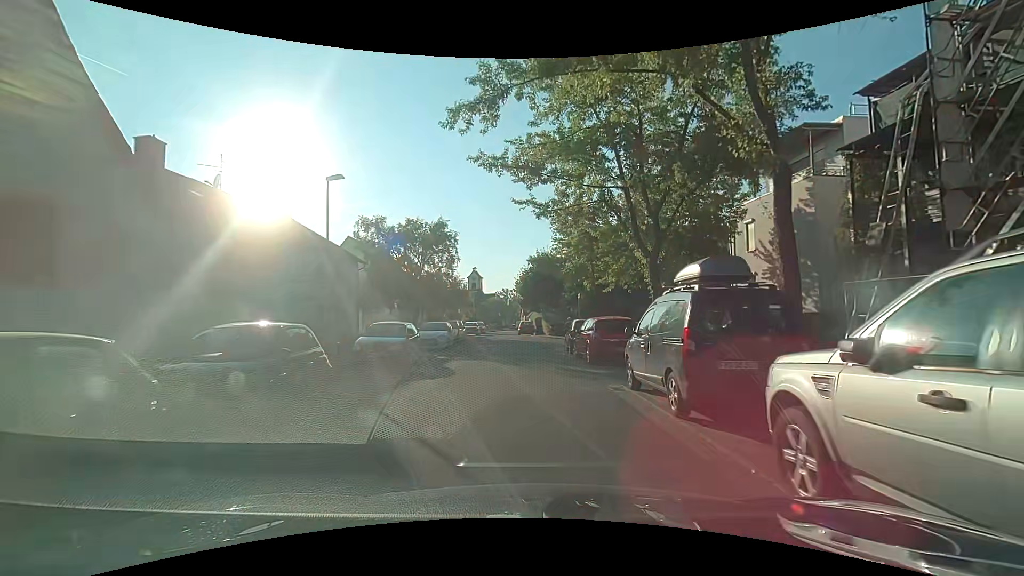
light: Day
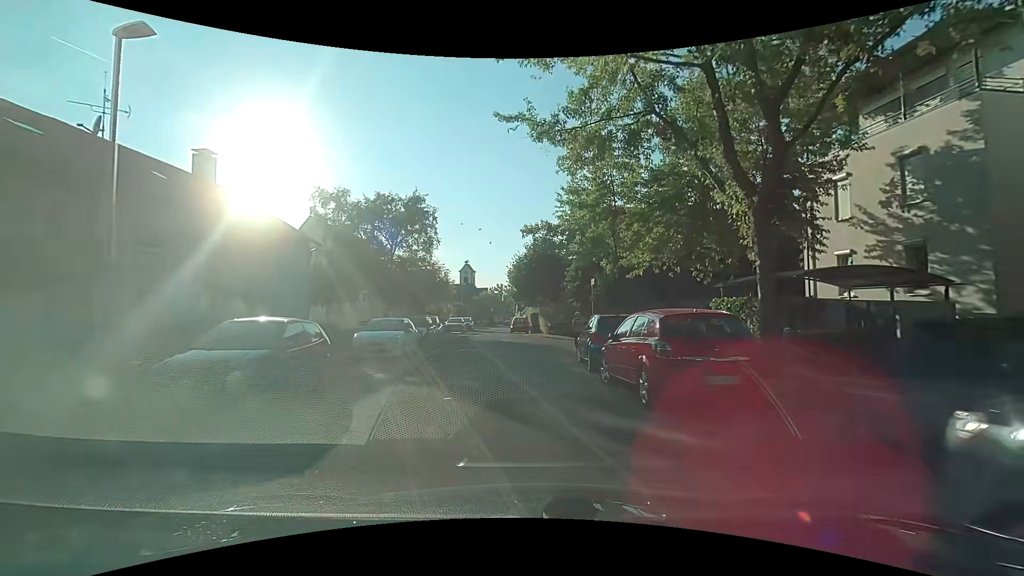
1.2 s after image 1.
(+0.2, +8.0) m; +2°
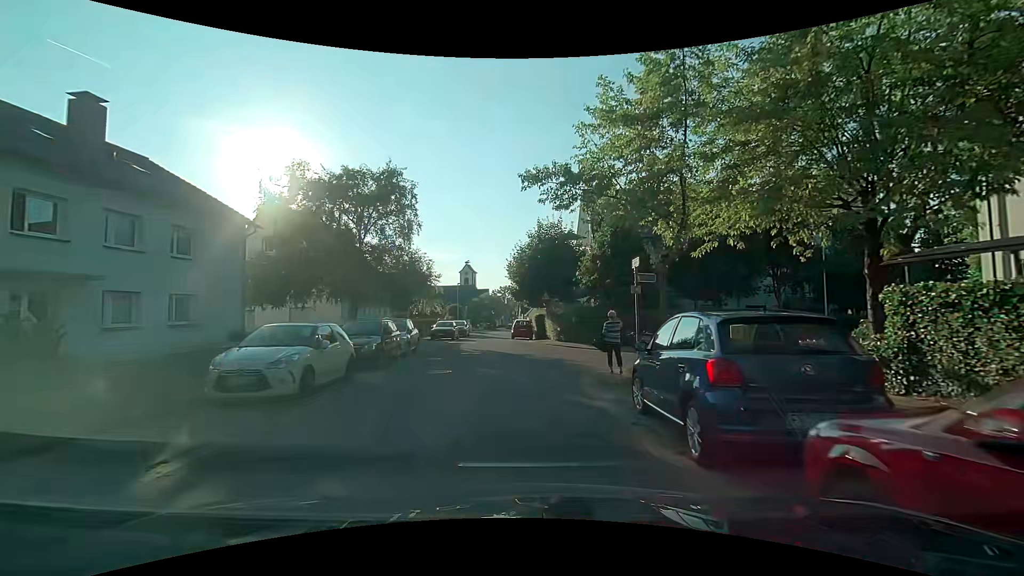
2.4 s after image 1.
(-0.1, +7.6) m; 0°
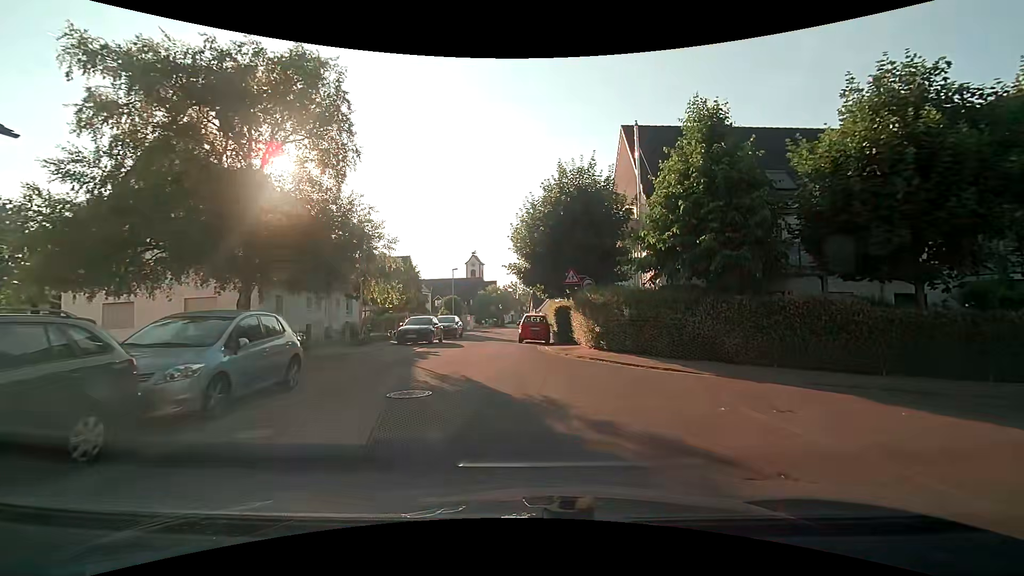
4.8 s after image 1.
(-0.3, +12.6) m; -3°
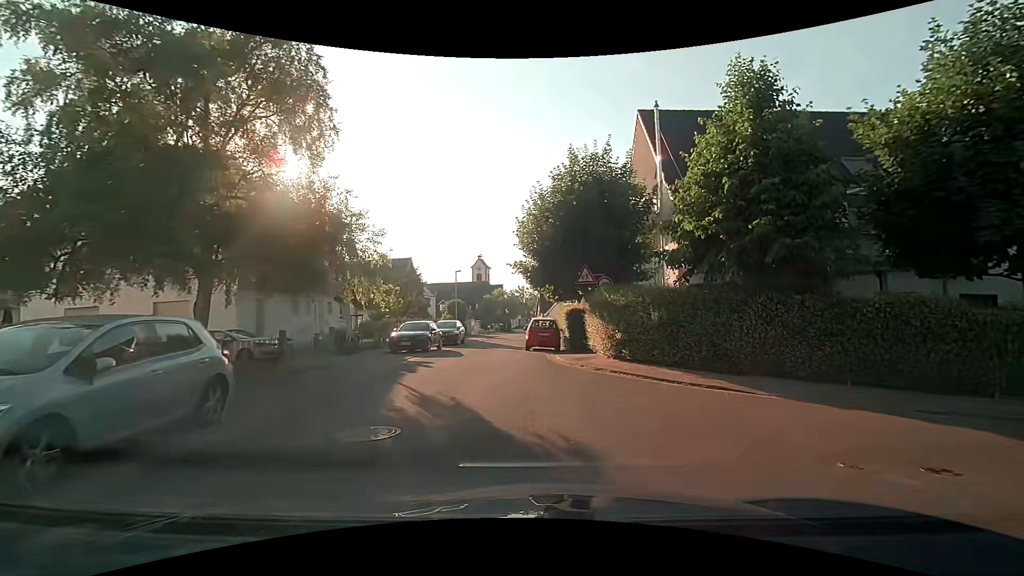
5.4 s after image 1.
(+0.1, +2.7) m; +2°
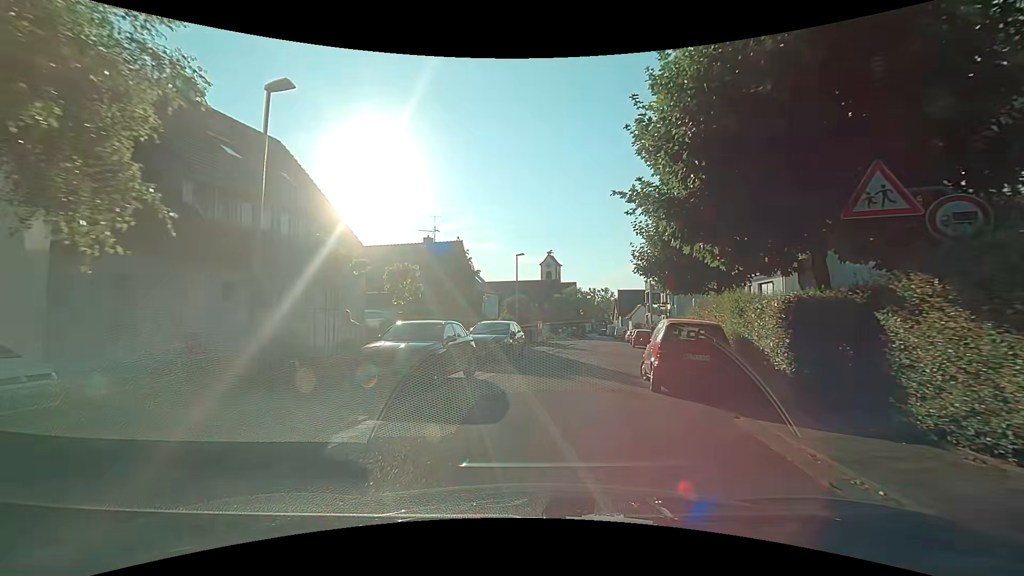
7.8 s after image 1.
(-1.4, +12.9) m; -9°
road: residential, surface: asphalt
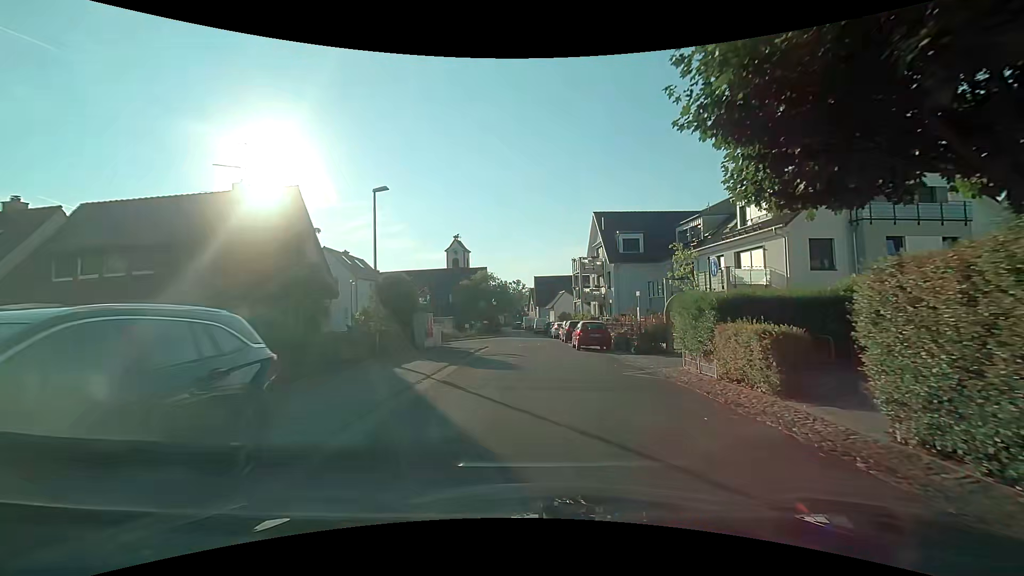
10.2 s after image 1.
(+1.1, +15.4) m; +10°
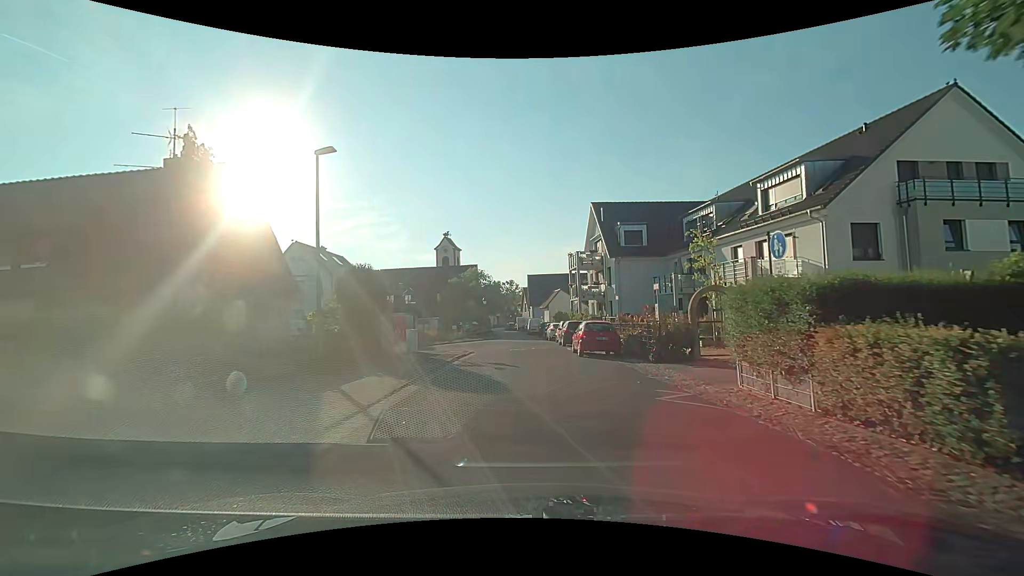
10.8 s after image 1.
(0.0, +4.2) m; 0°
